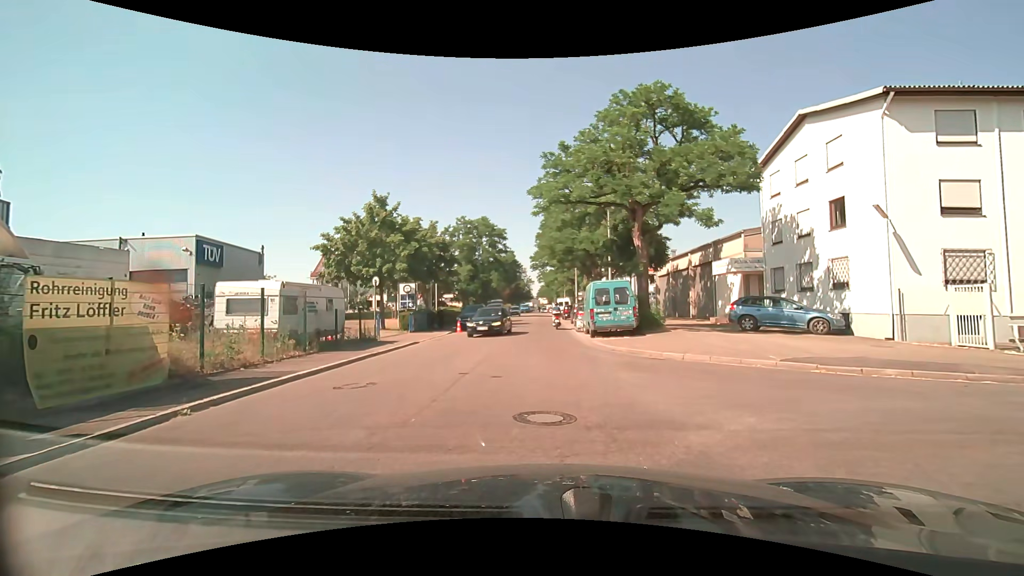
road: unclassified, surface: asphalt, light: Day
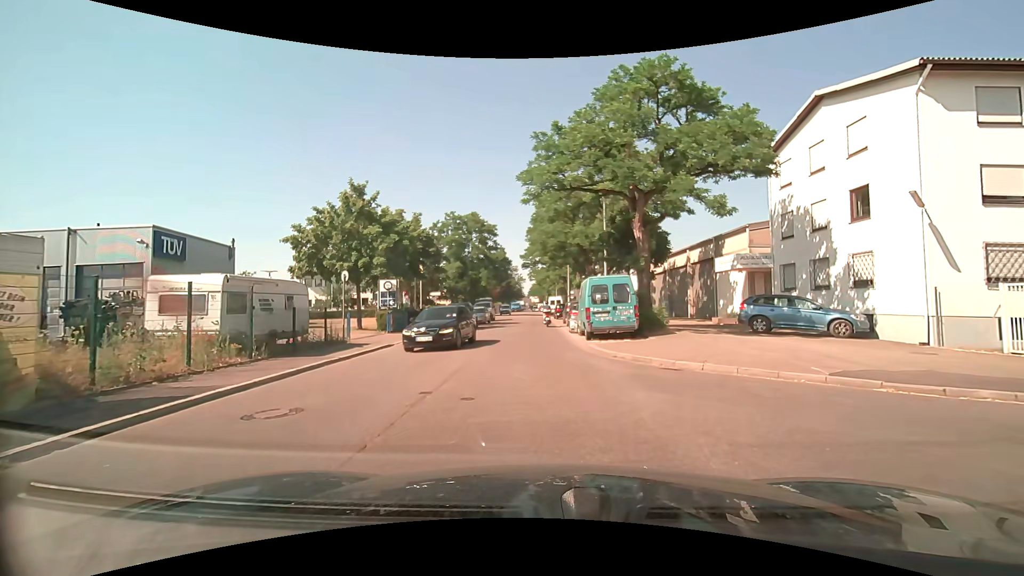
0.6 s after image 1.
(0.0, +2.5) m; +1°
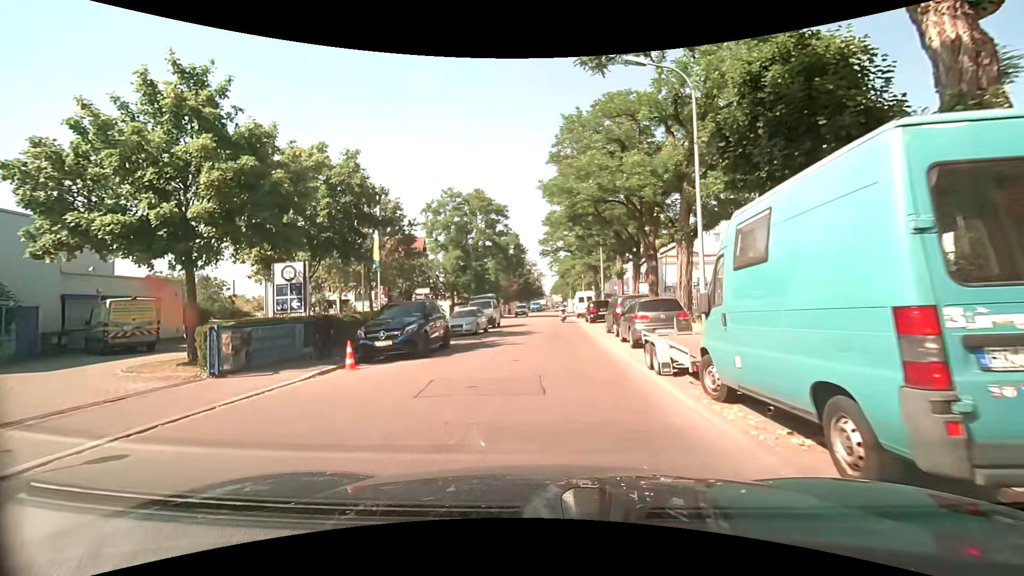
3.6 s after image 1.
(-0.2, +16.2) m; -2°
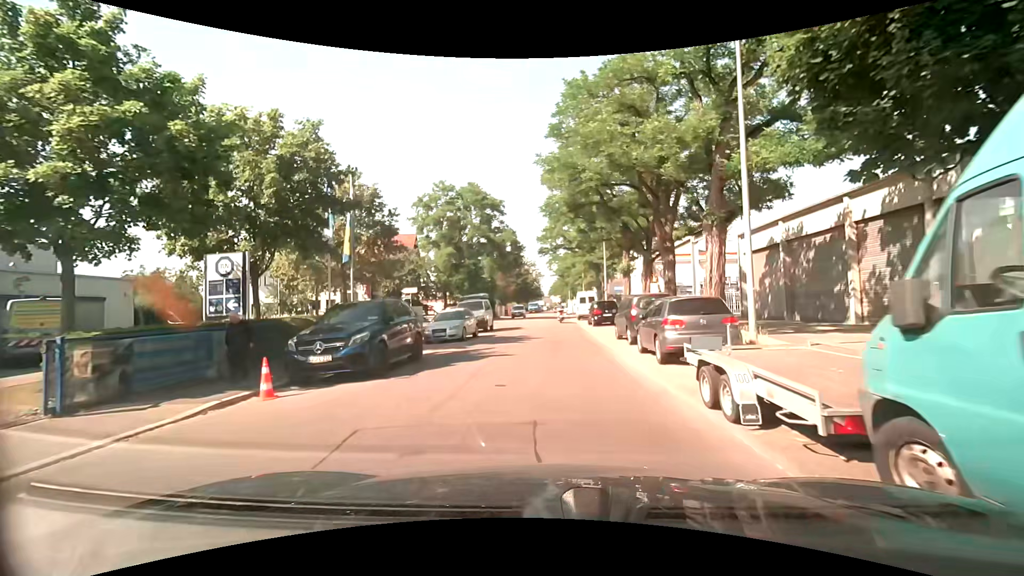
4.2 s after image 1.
(0.0, +3.8) m; -2°
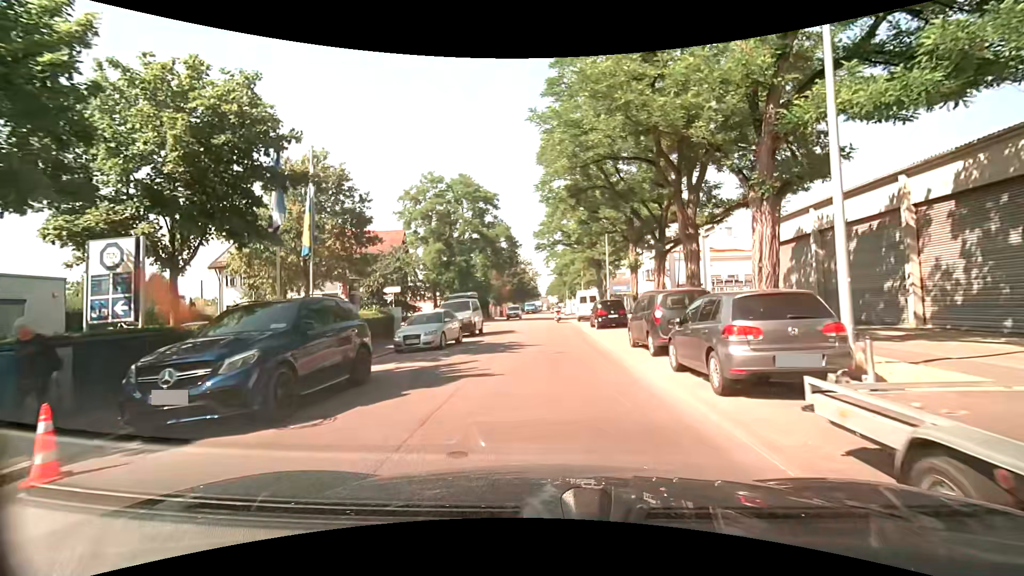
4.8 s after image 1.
(+0.1, +3.9) m; +3°
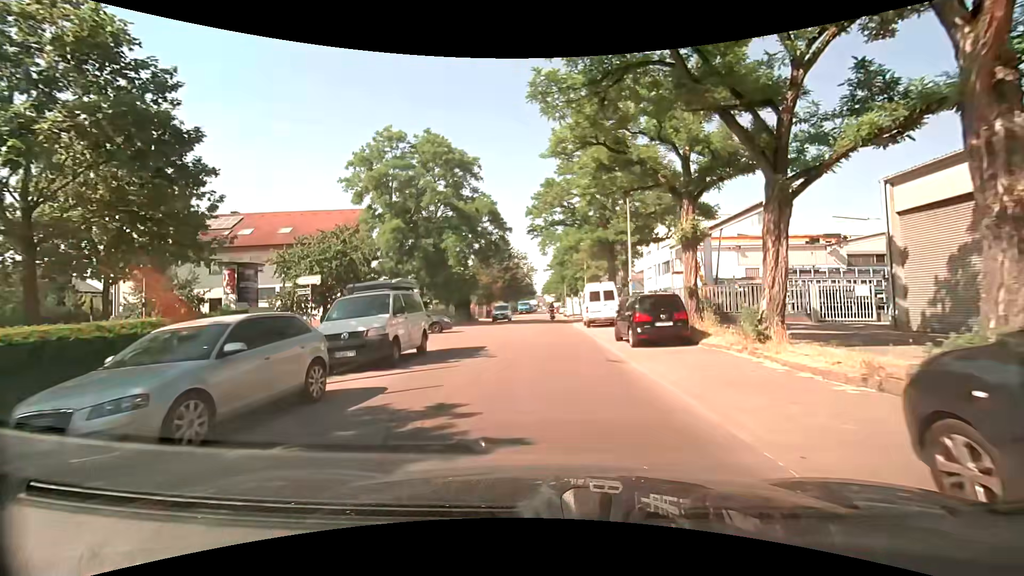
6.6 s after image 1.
(-0.3, +12.5) m; -1°
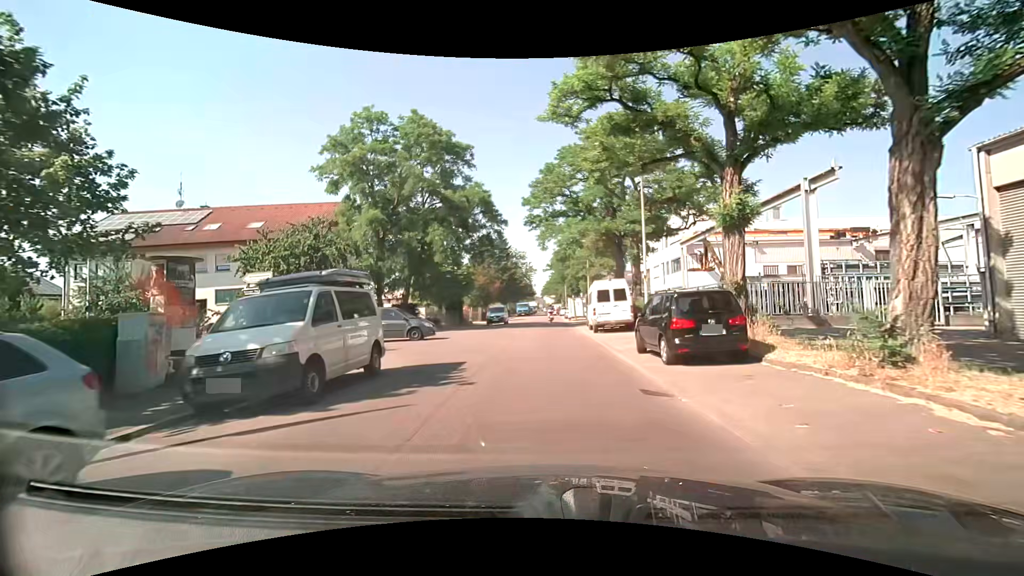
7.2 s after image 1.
(0.0, +4.3) m; 0°
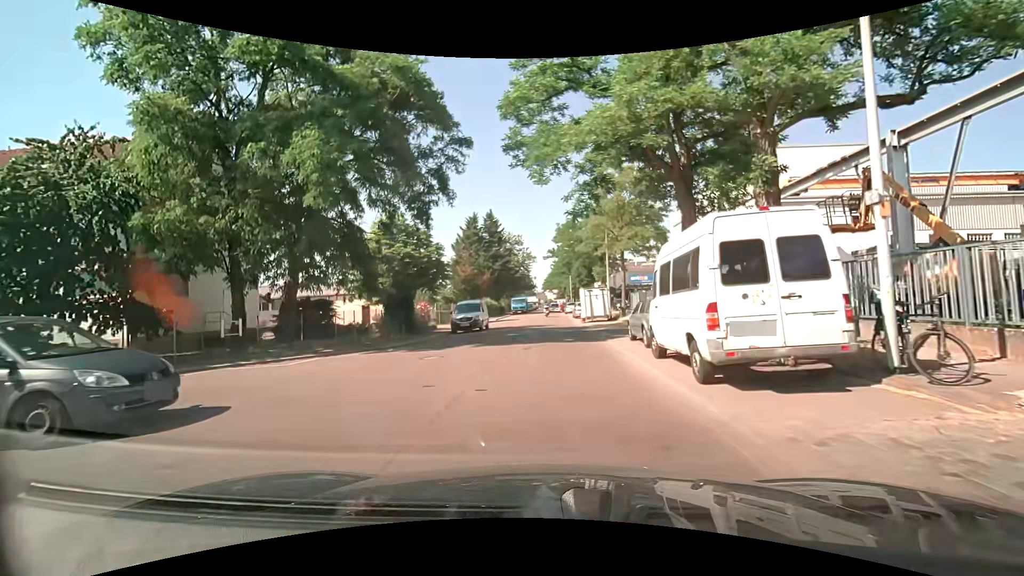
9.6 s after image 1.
(+0.3, +17.0) m; 0°
